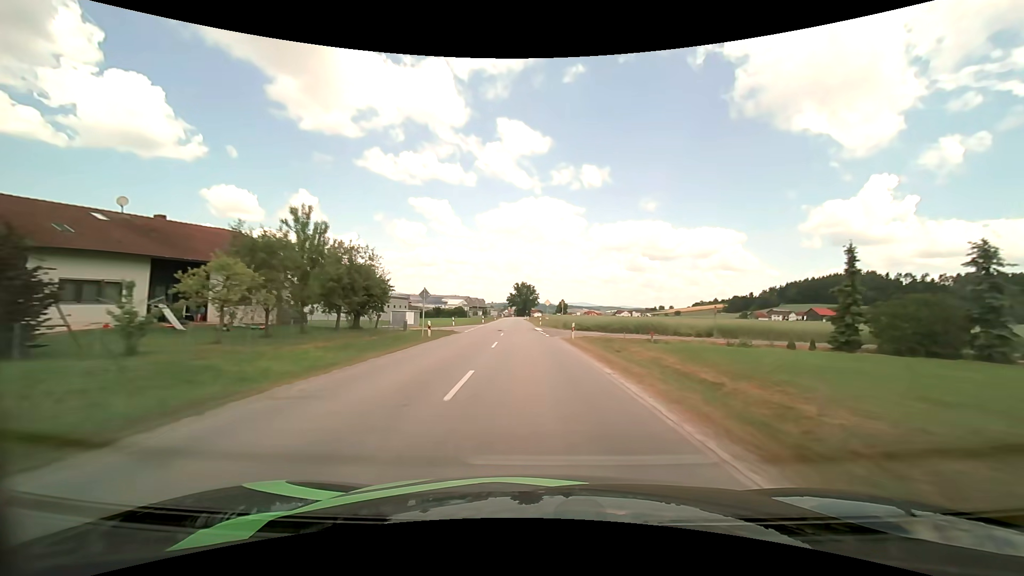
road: secondary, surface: asphalt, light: Day
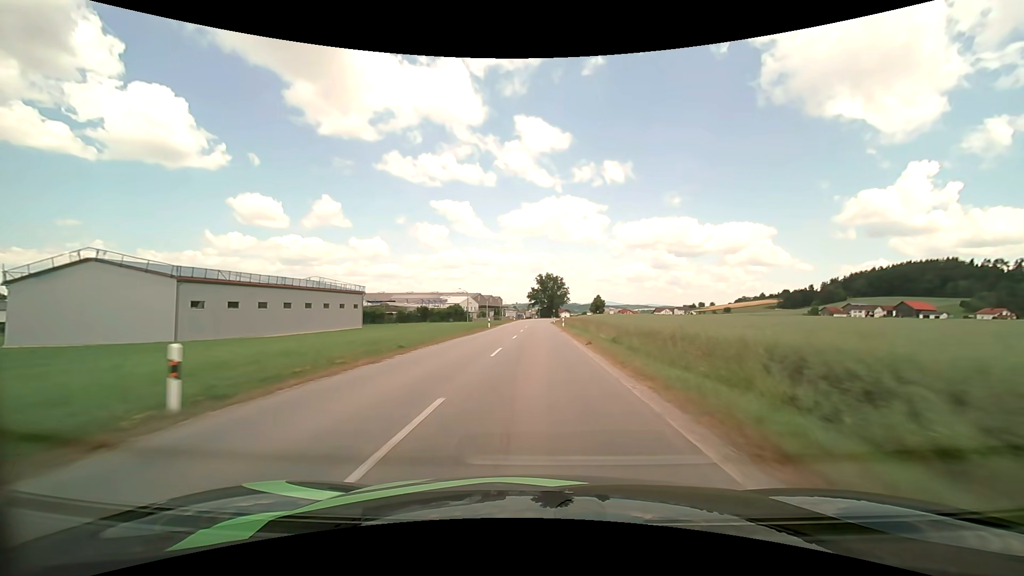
(-2.3, +63.9) m; -3°
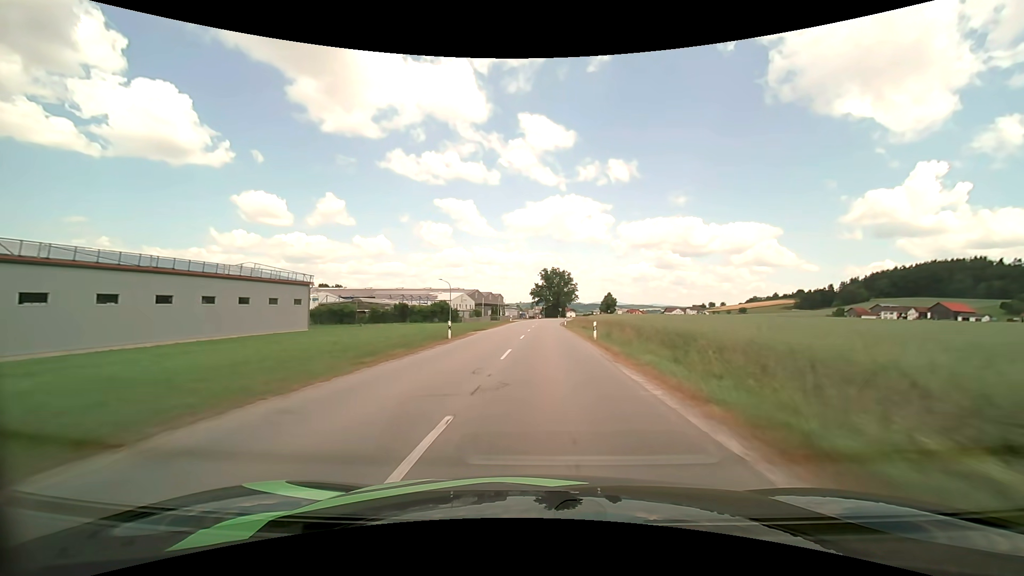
(-0.2, +25.2) m; -1°
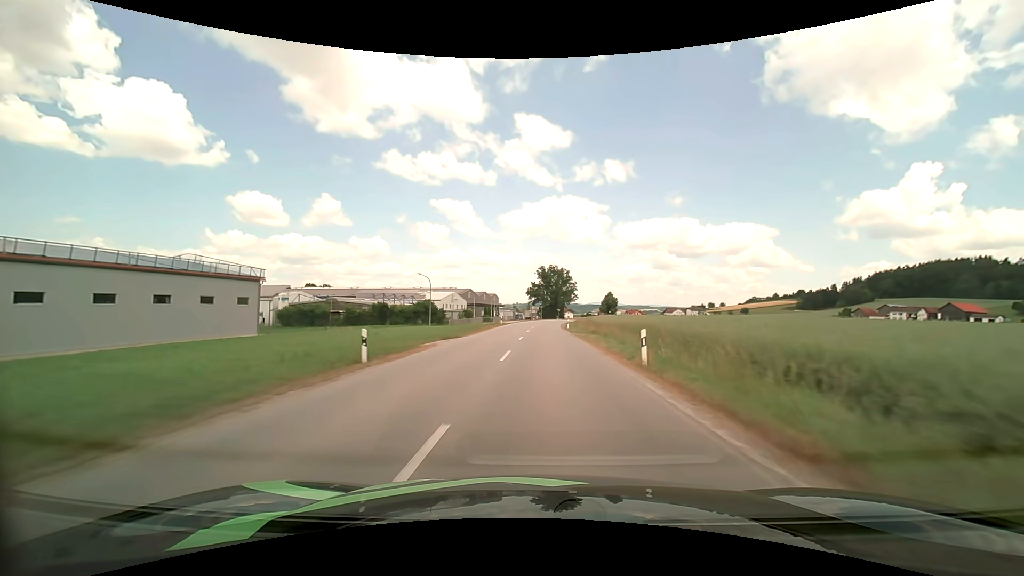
(0.0, +12.6) m; 0°
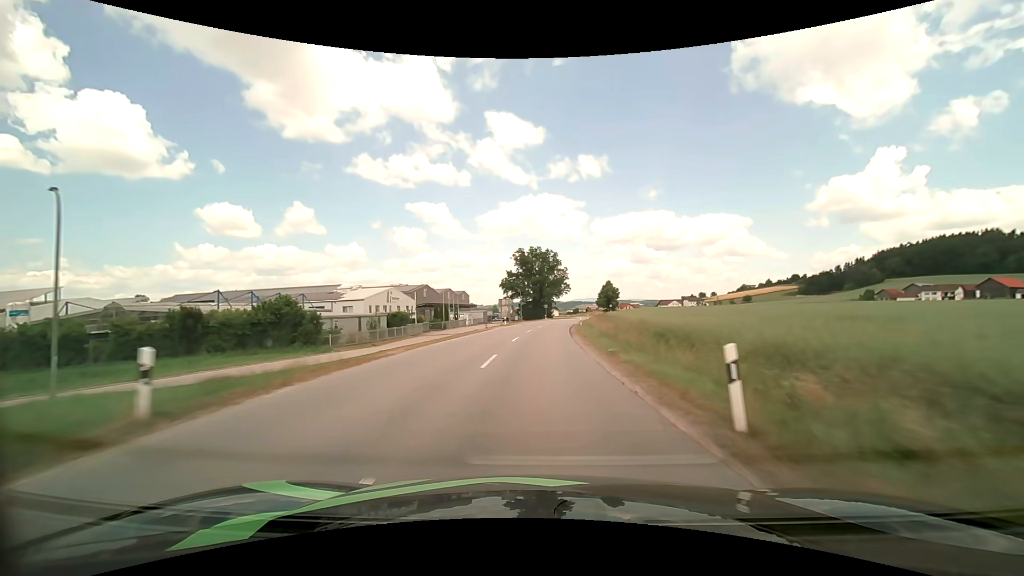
(+0.8, +49.8) m; +2°
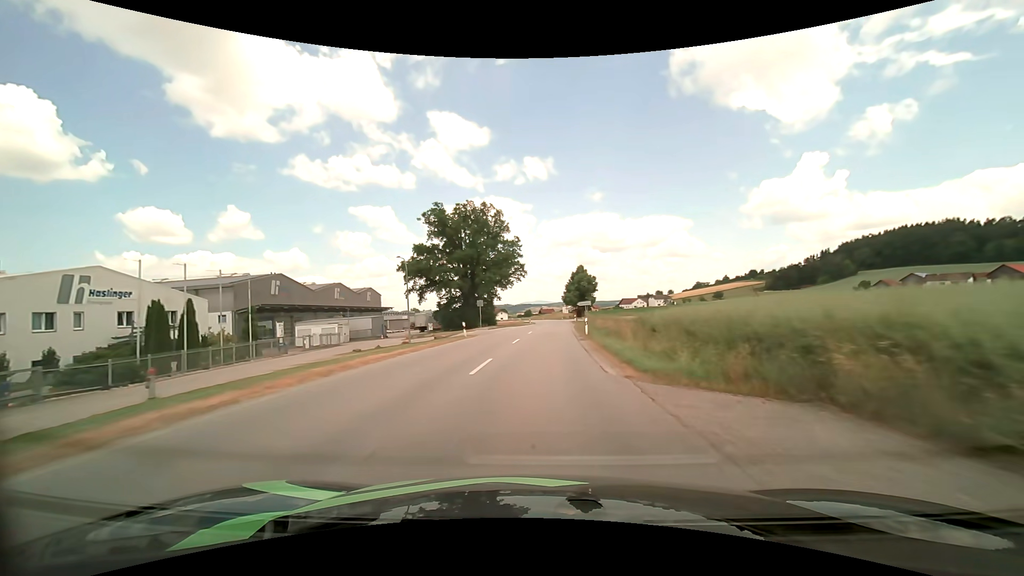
(+2.6, +60.7) m; +5°
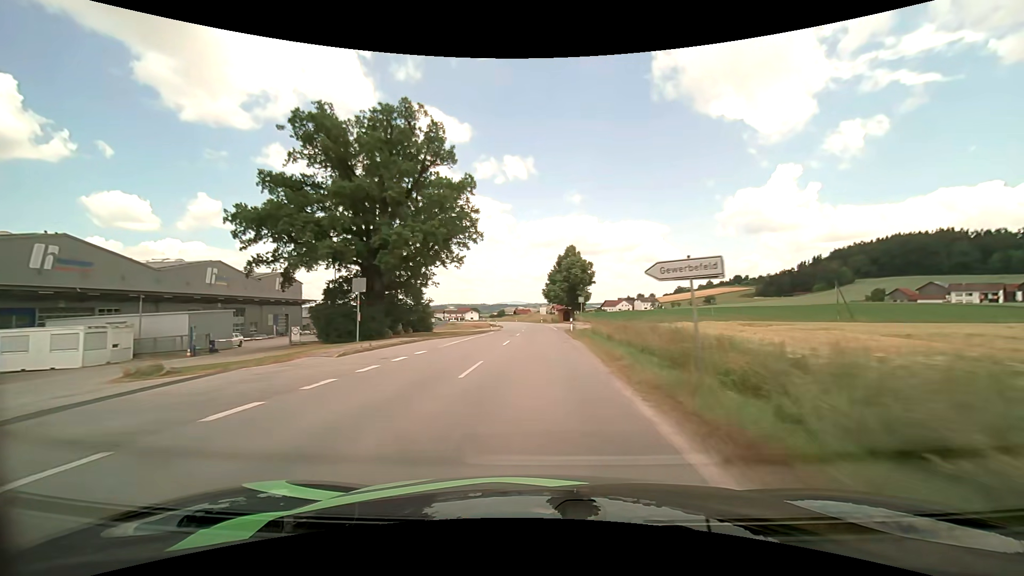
(+1.1, +36.2) m; +3°
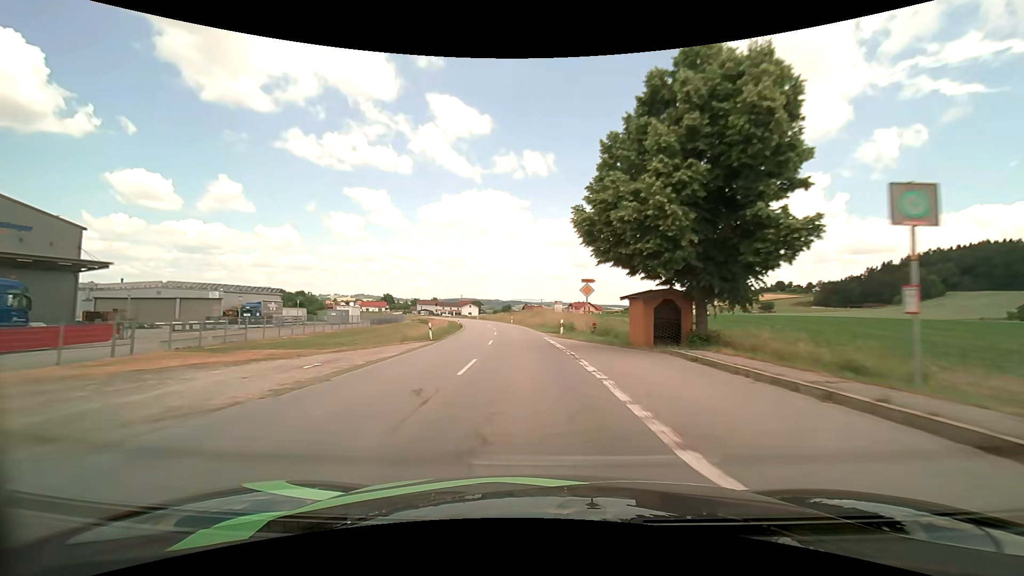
(+0.4, +59.8) m; -2°
(0, +10) (0, +20) (-1, +30) (-2, +40) (-2, +50) (-4, +60) (-5, +70) (-7, +80) (-9, +89) (-11, +99) m
